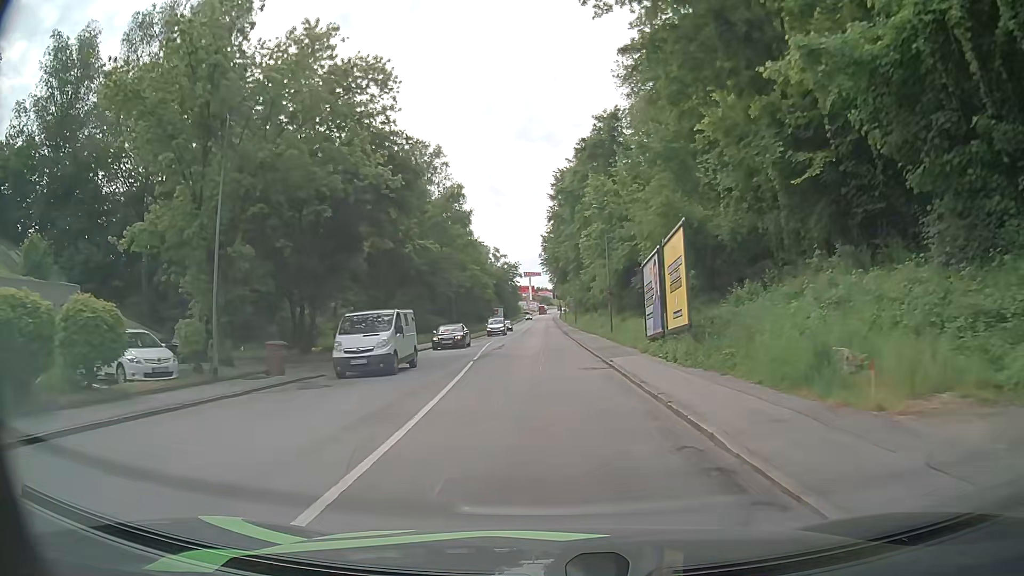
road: tertiary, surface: asphalt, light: Day
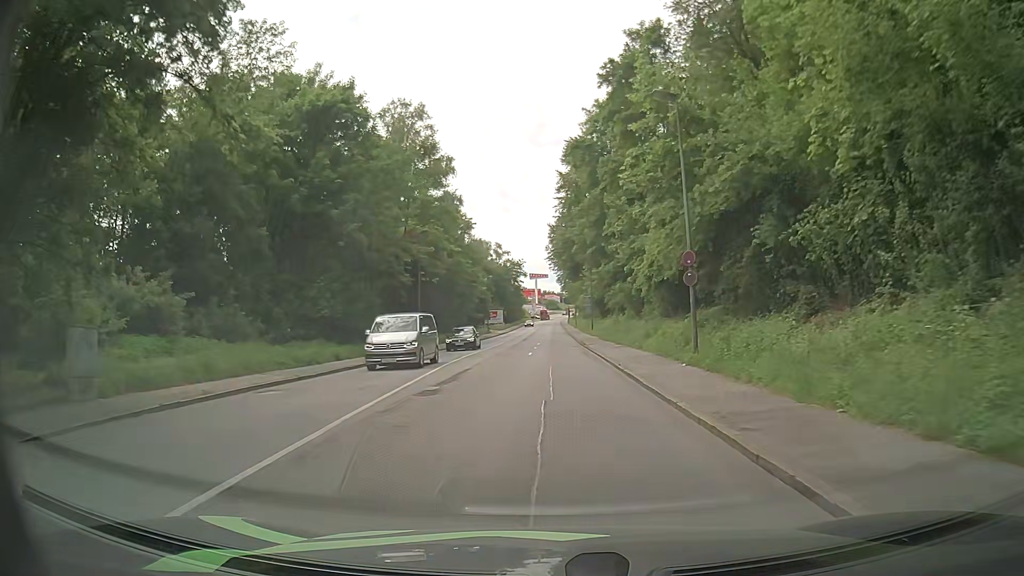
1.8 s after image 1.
(-0.1, +21.8) m; 0°
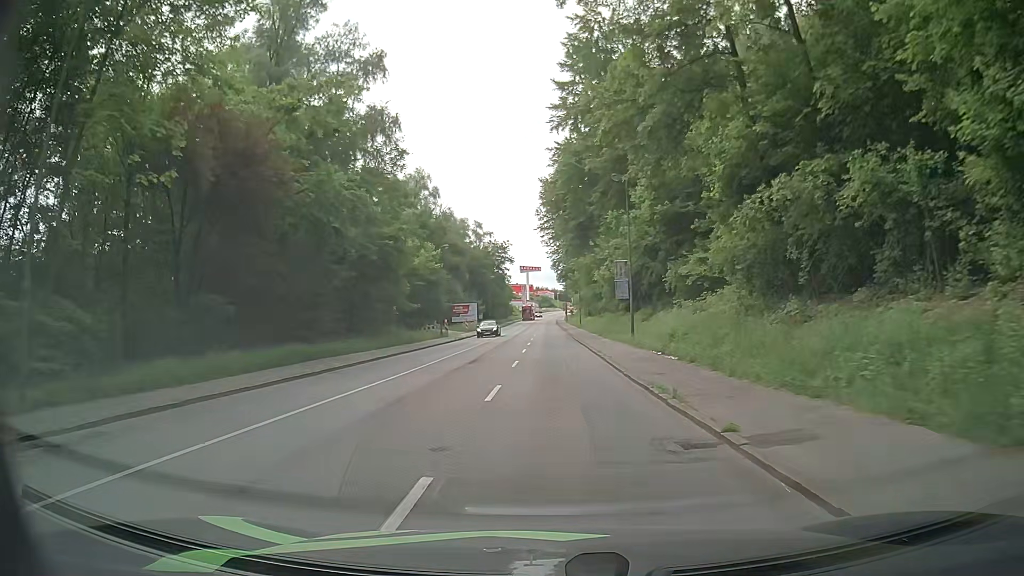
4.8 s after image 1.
(-0.1, +37.3) m; 0°
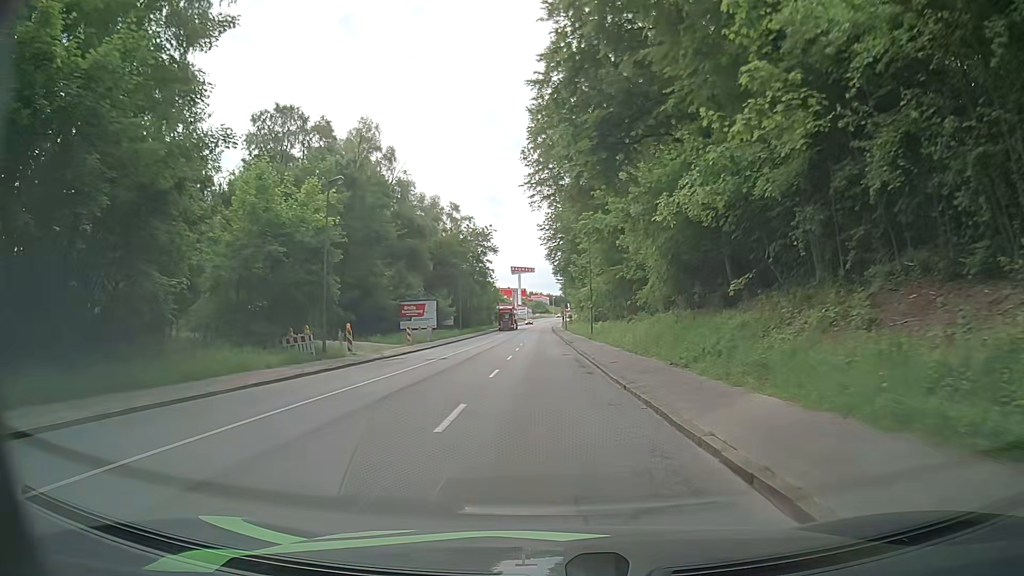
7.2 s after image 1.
(+0.4, +30.5) m; +2°
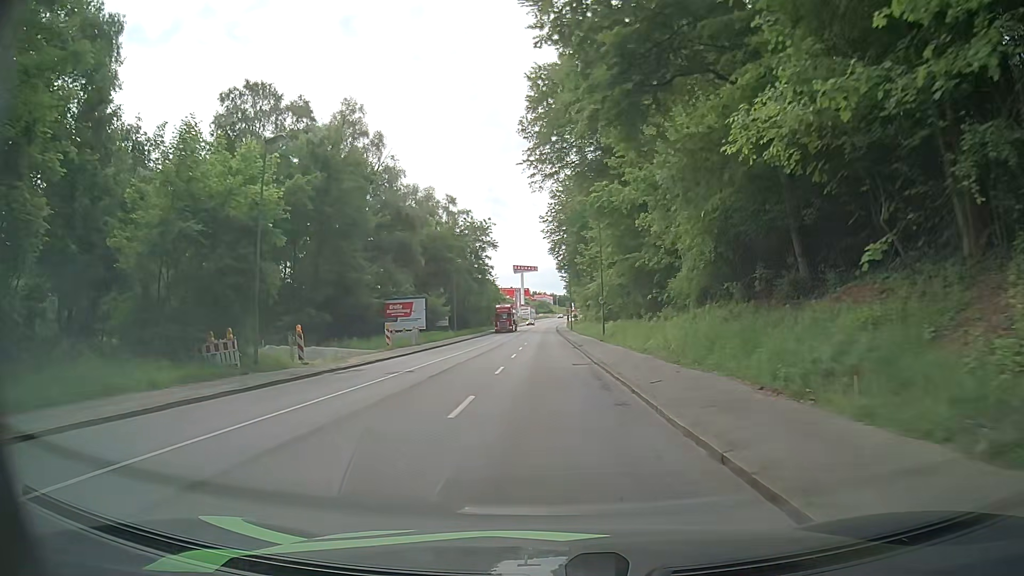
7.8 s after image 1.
(-0.1, +7.7) m; -1°
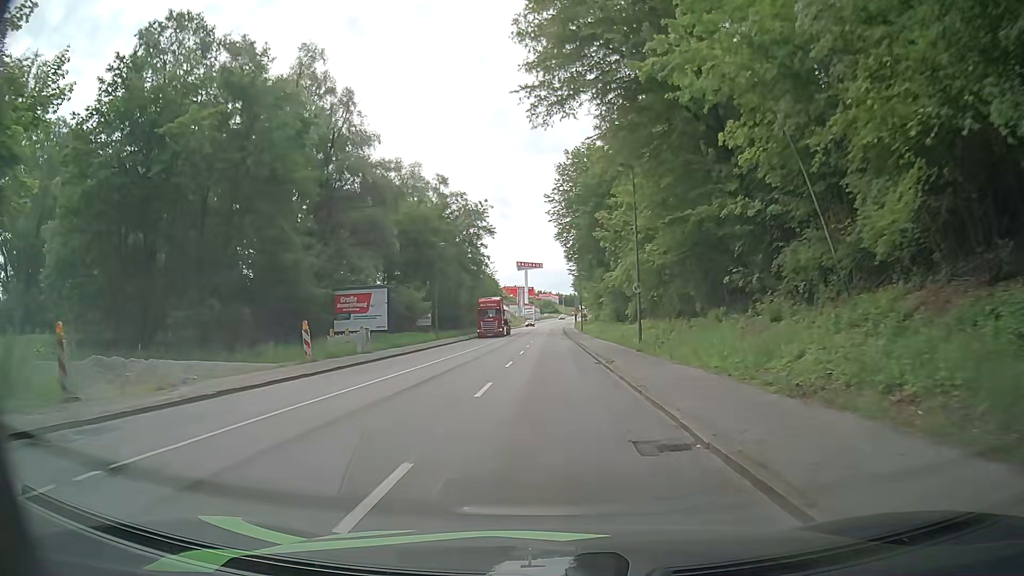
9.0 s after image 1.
(-0.2, +15.3) m; -1°
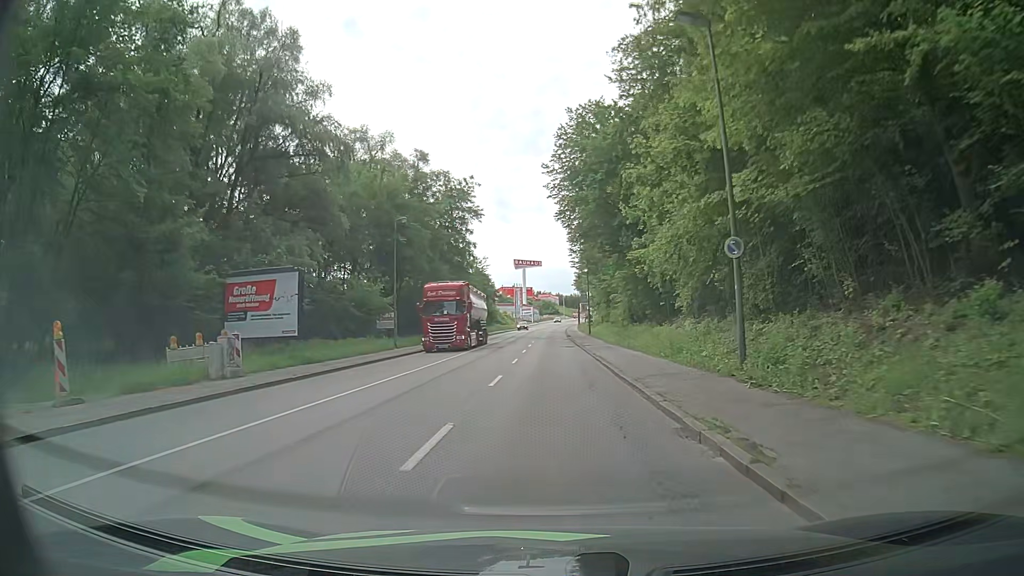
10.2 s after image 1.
(0.0, +15.3) m; 0°
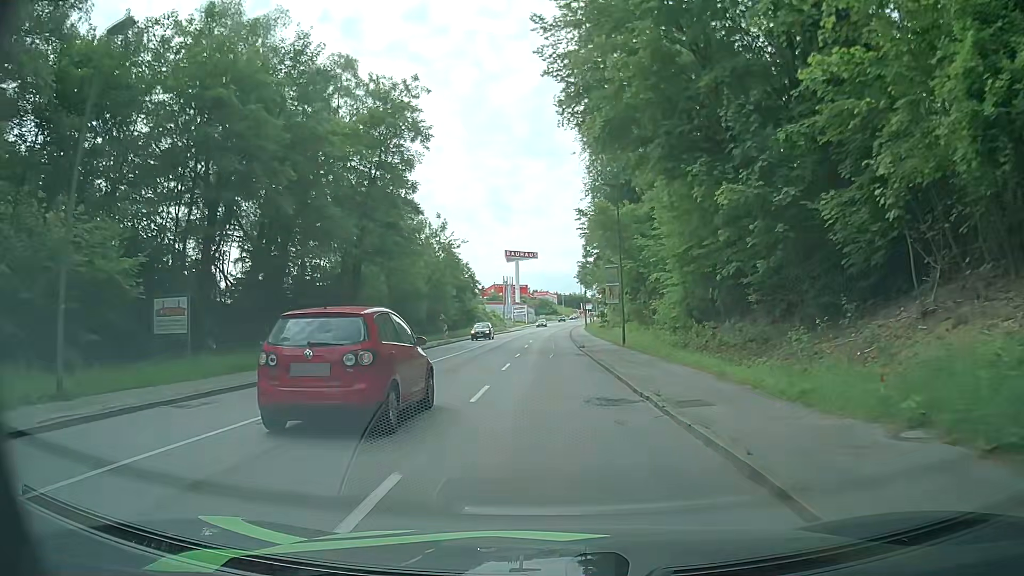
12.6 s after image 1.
(0.0, +30.5) m; -1°
(0, +10) (+1, +20) (+1, +30) (+1, +40) (+1, +50) (+2, +60) (+2, +70) (+3, +80) (+3, +90) (+4, +100) m
